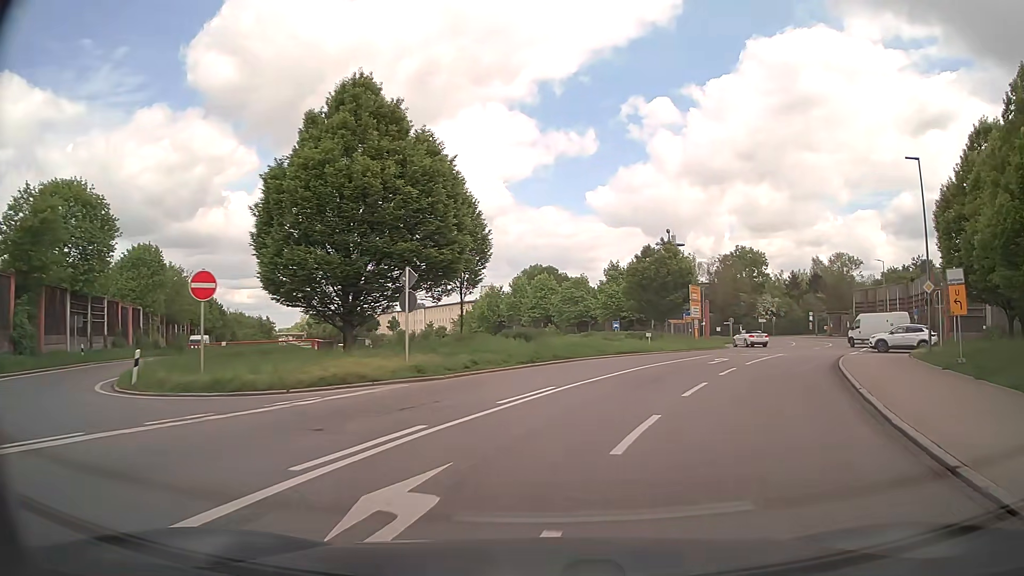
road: secondary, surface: asphalt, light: Day
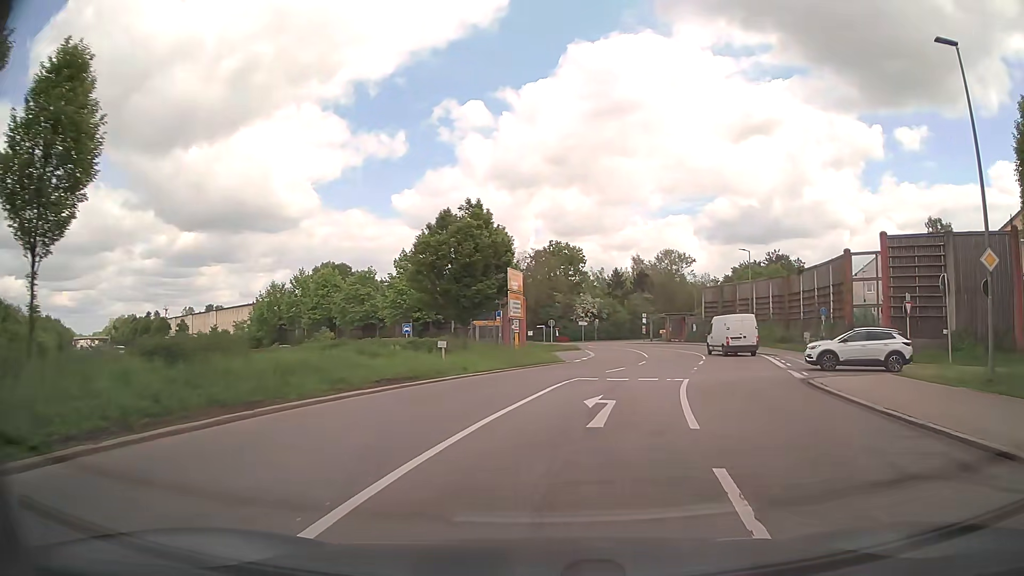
(+1.9, +15.6) m; +16°
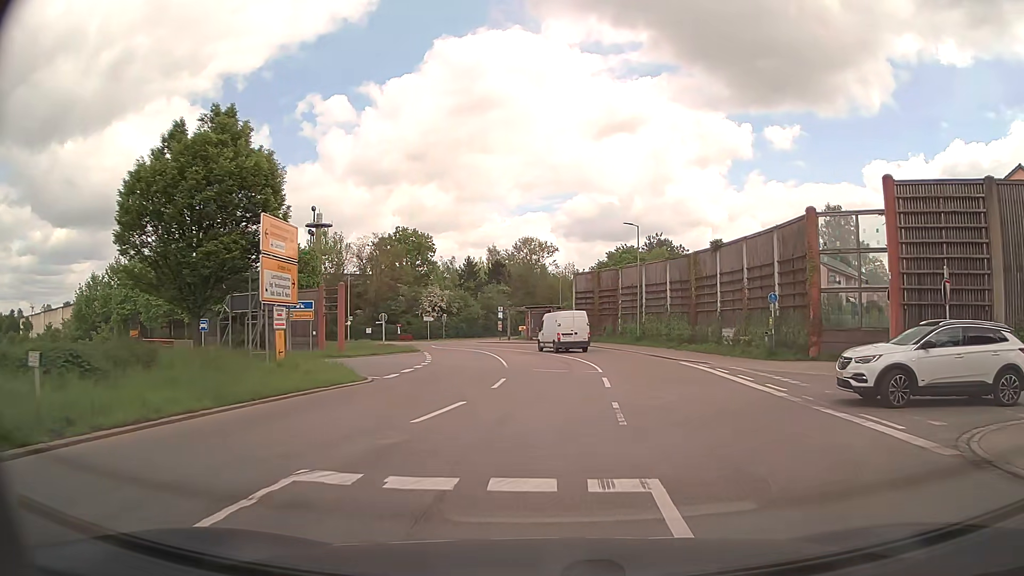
(+1.6, +13.9) m; +12°
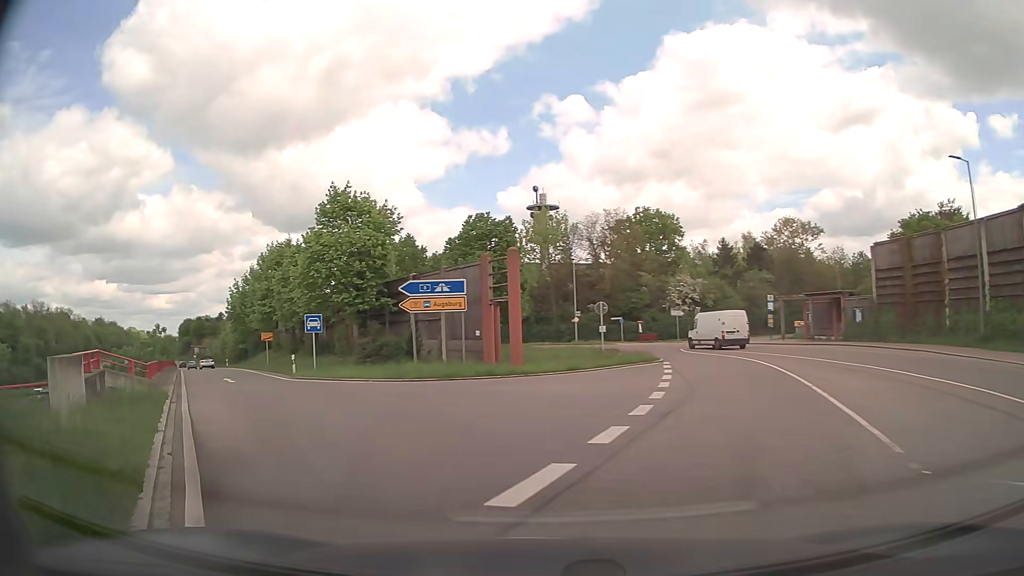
(-1.6, +18.5) m; -19°
(-2, +10) (-7, +18) (-12, +27) (-18, +35) (-23, +44) (-29, +52) (-34, +60) (-40, +69) (-45, +77) (-51, +85) m
